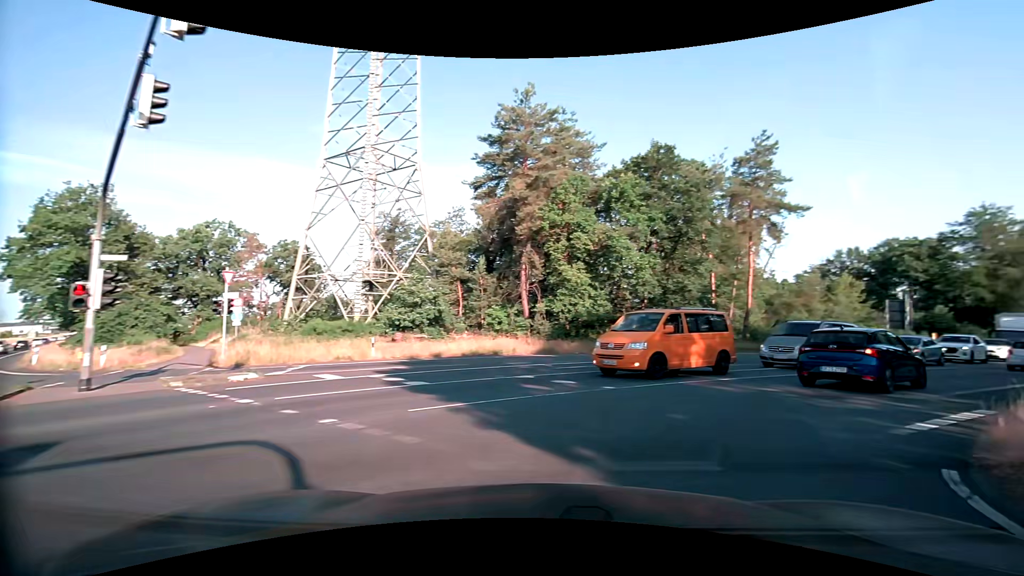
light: Day
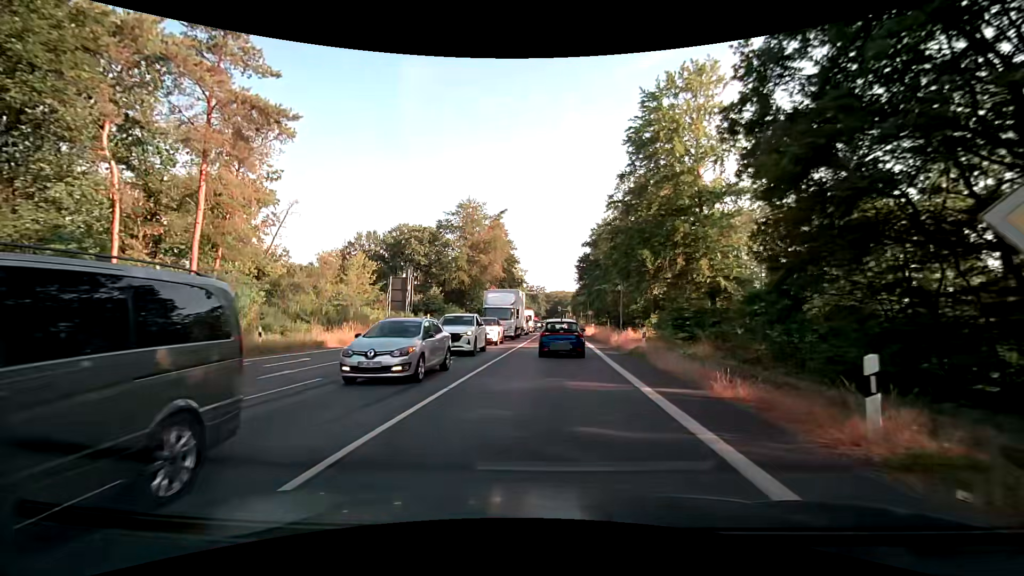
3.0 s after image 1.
(+9.9, +17.0) m; +50°
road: primary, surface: asphalt
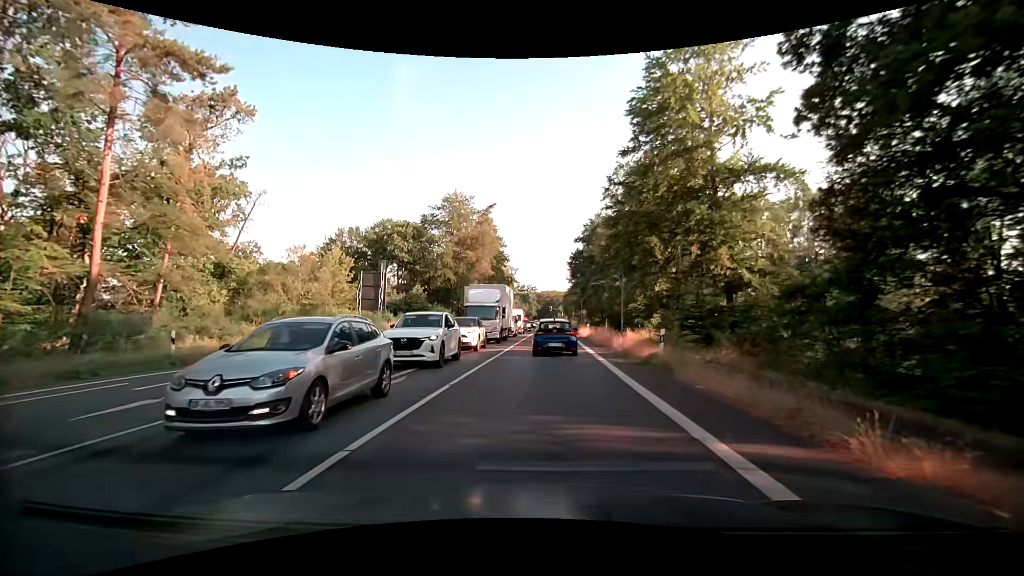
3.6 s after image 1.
(0.0, +4.9) m; +1°
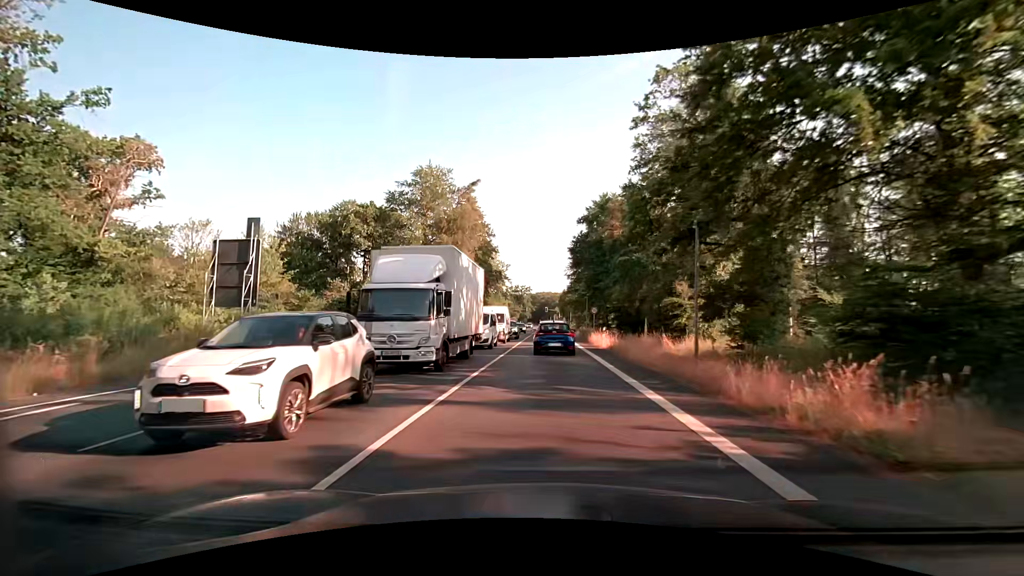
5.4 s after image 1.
(-0.1, +16.9) m; -1°
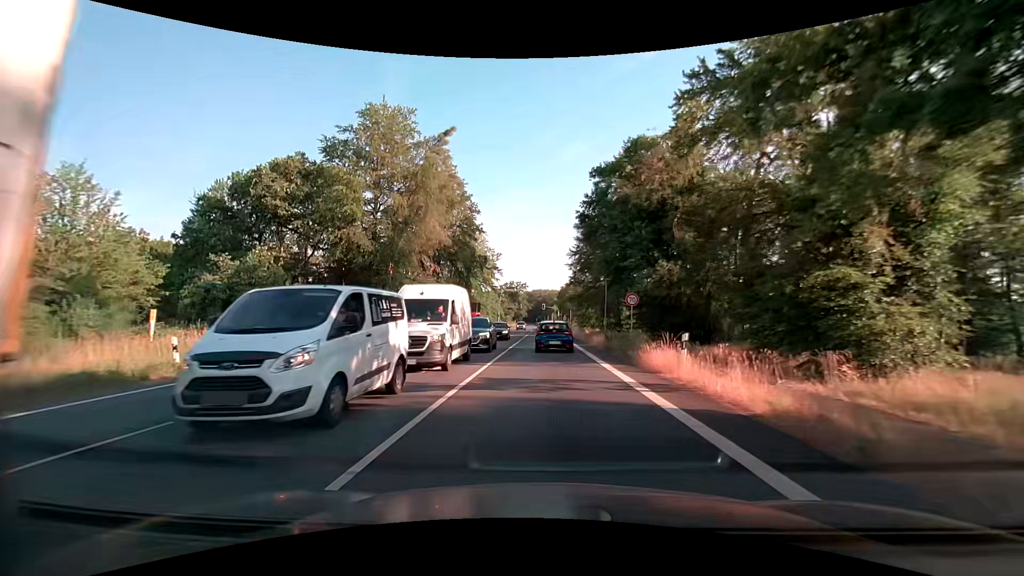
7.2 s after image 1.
(+0.3, +20.0) m; +1°
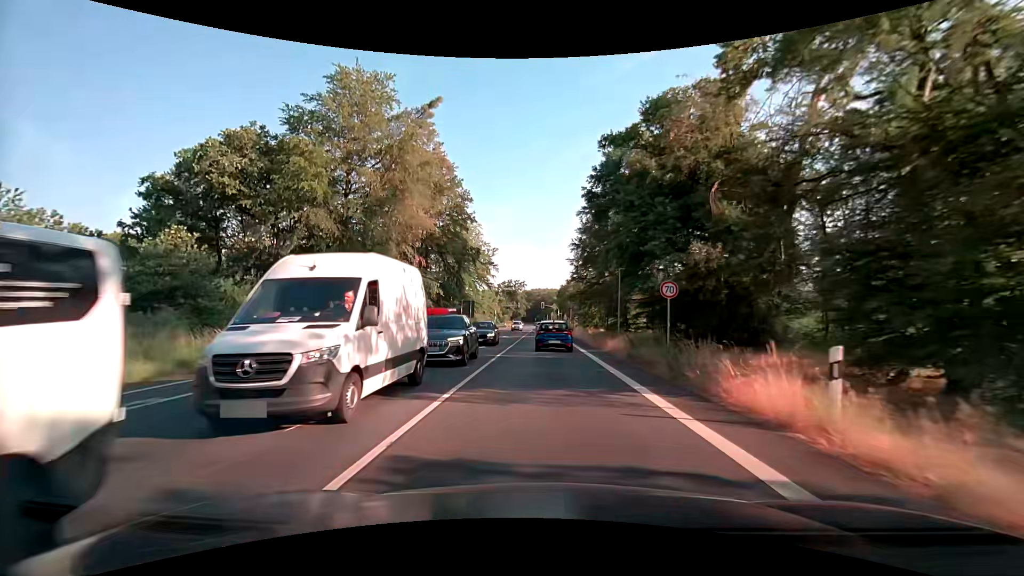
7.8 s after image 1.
(0.0, +7.3) m; 0°
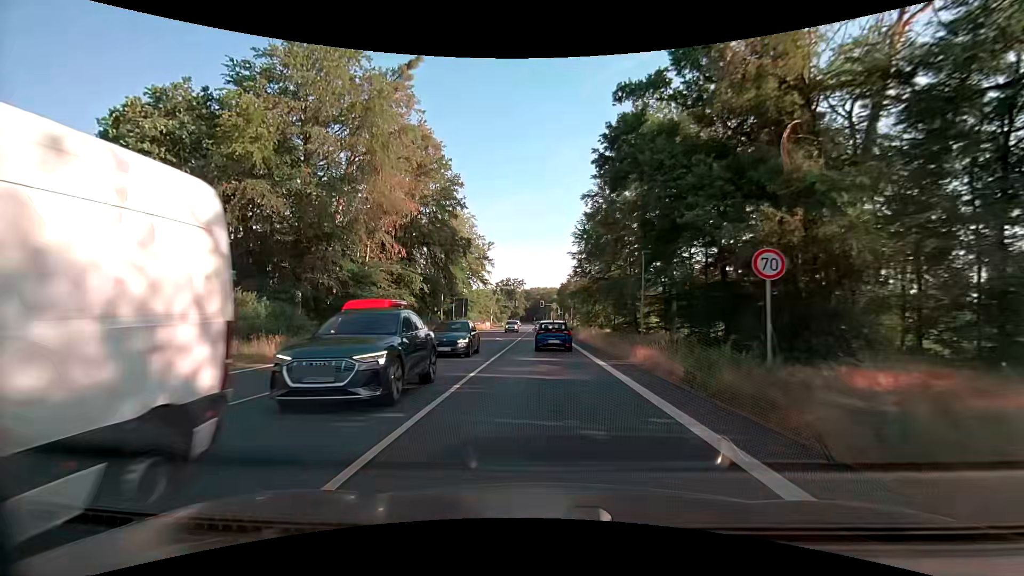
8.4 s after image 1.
(0.0, +7.6) m; 0°
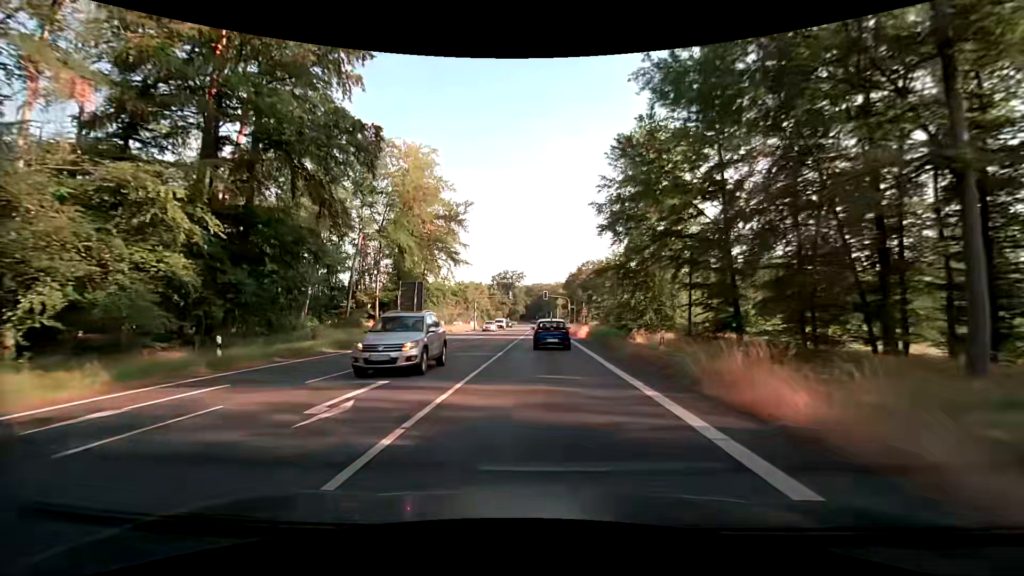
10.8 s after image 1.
(+0.3, +33.0) m; +1°
(0, +10) (0, +20) (0, +30) (-1, +40) (-1, +50) (-1, +60) (-1, +70) (-1, +80) (-1, +90) (-1, +100) m
